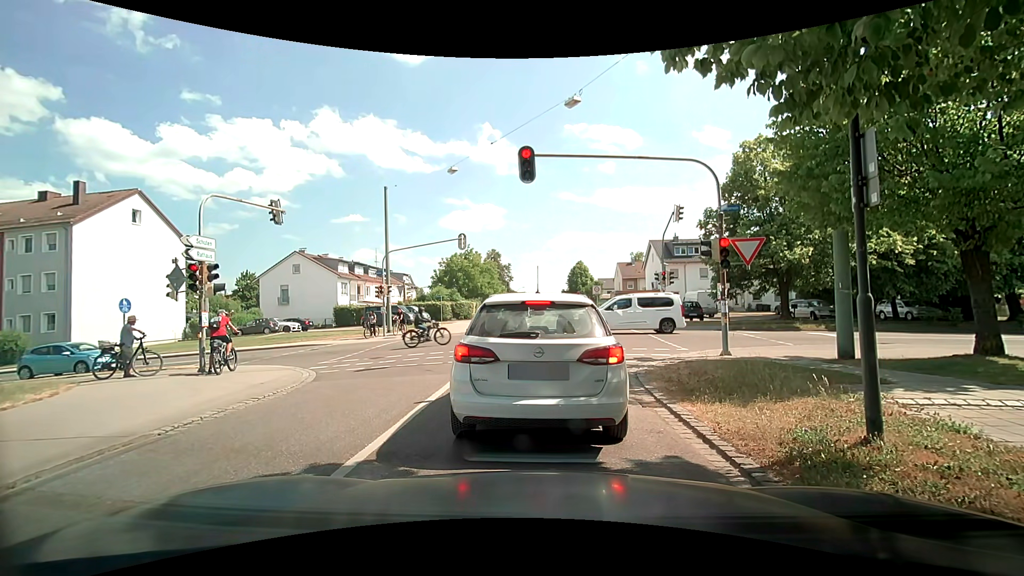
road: residential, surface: asphalt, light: Day
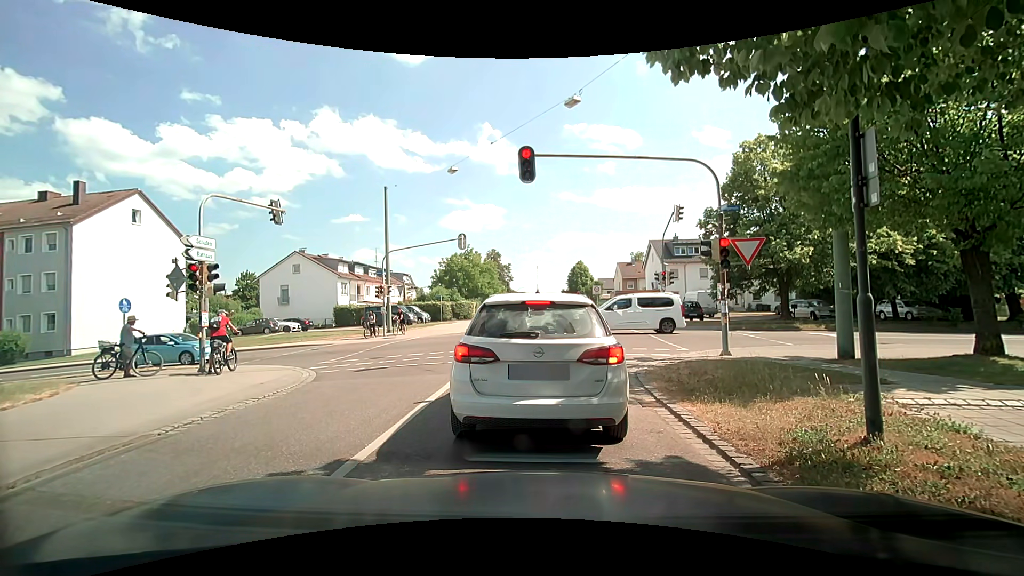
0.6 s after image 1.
(0.0, 0.0) m; 0°
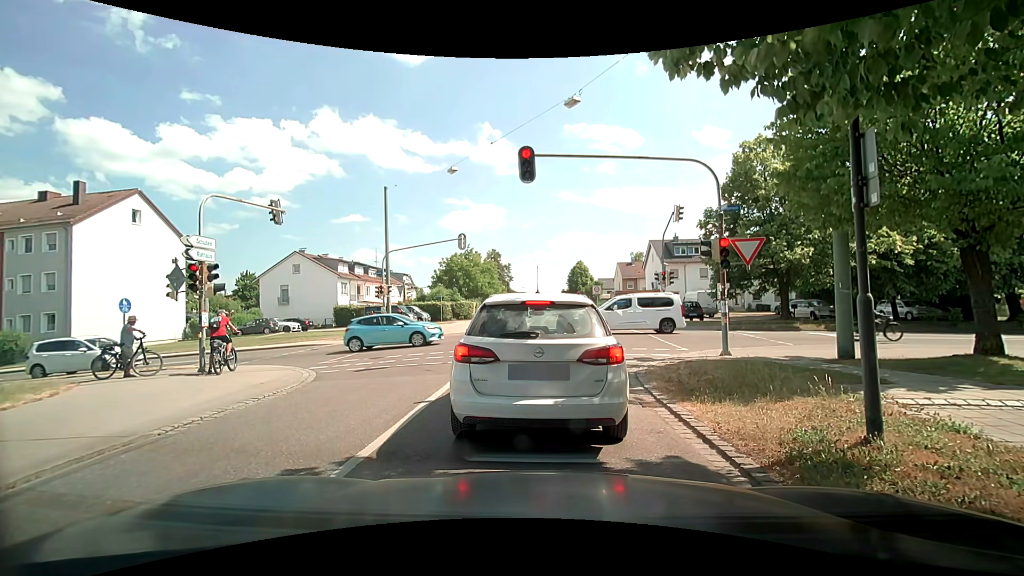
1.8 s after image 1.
(0.0, 0.0) m; 0°
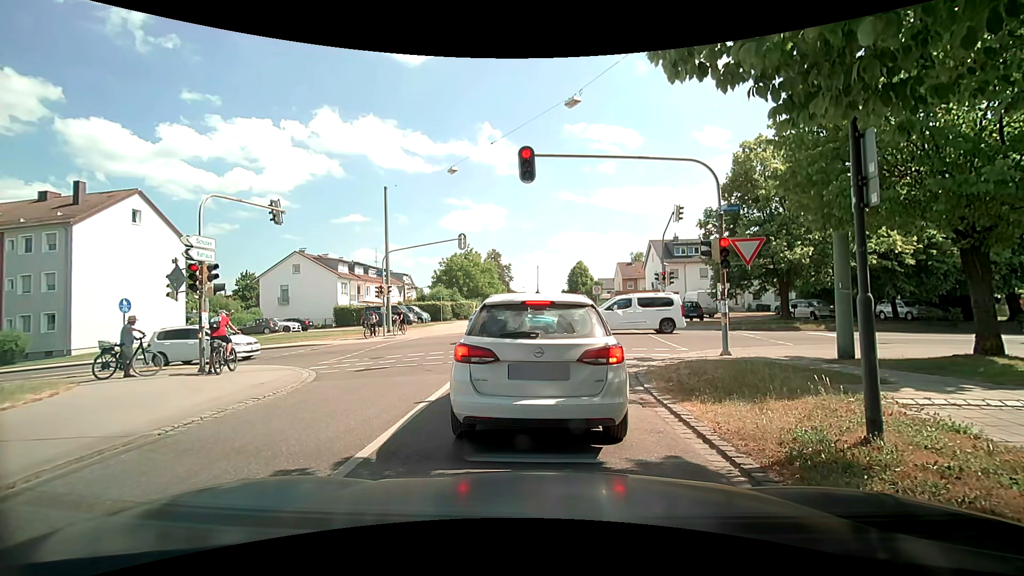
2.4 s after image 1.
(0.0, 0.0) m; 0°
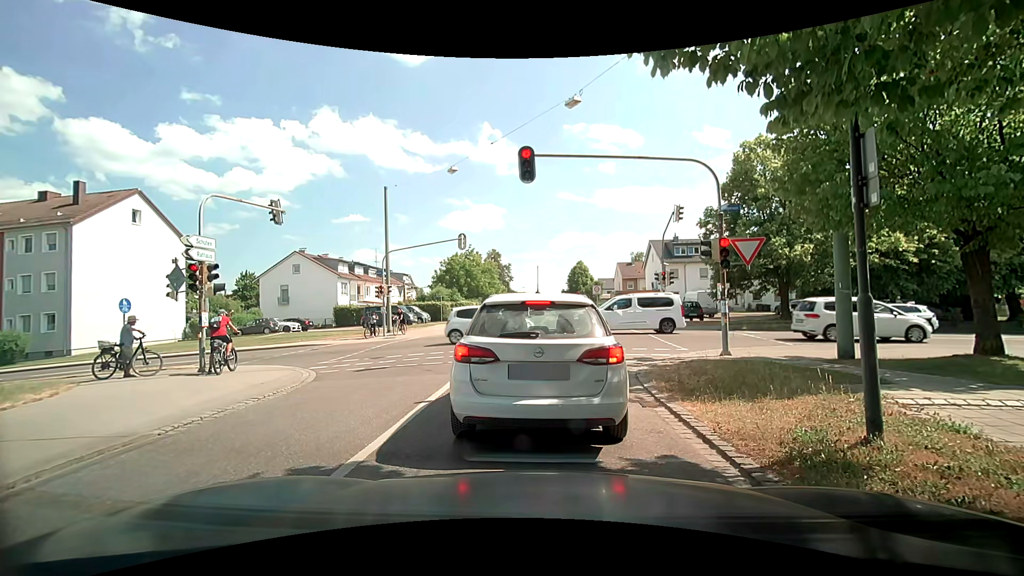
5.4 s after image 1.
(0.0, 0.0) m; 0°
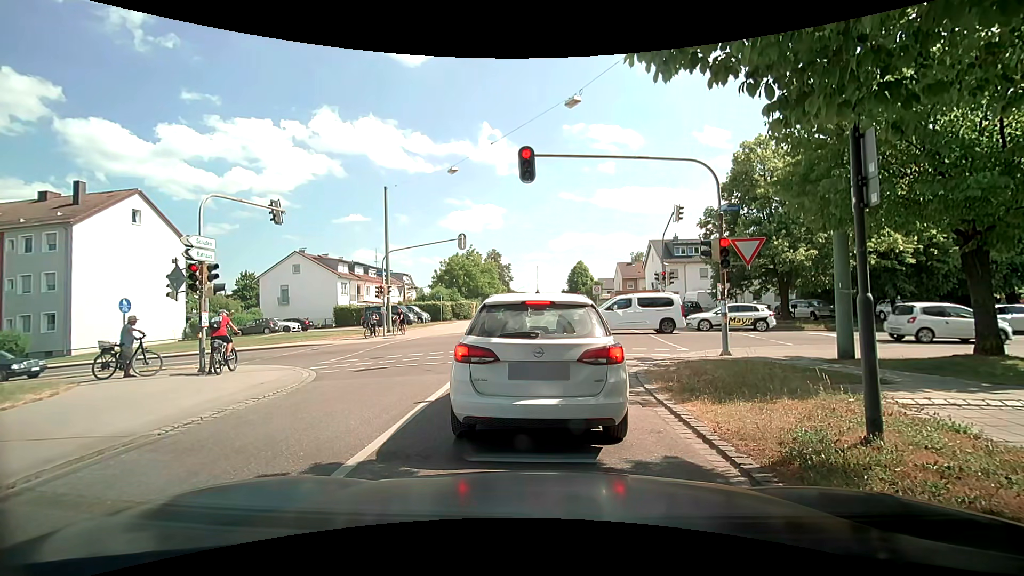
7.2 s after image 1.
(0.0, 0.0) m; 0°
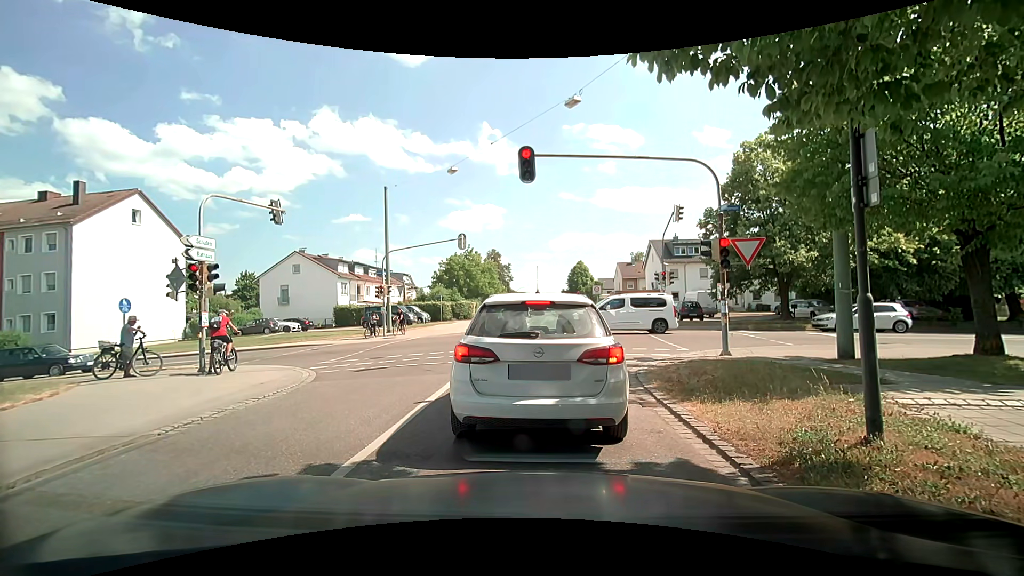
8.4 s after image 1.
(0.0, 0.0) m; 0°
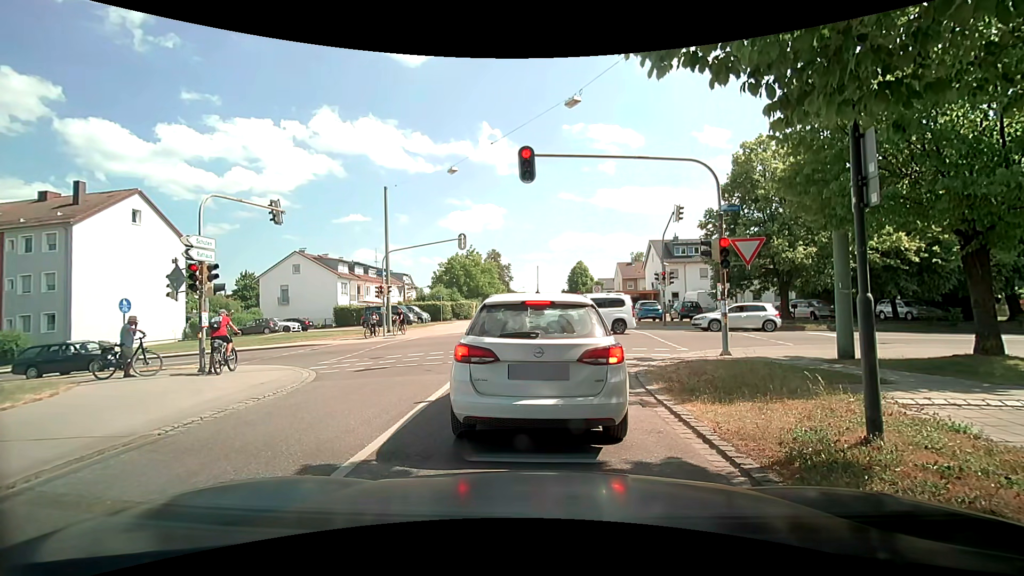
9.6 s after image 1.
(0.0, 0.0) m; 0°
